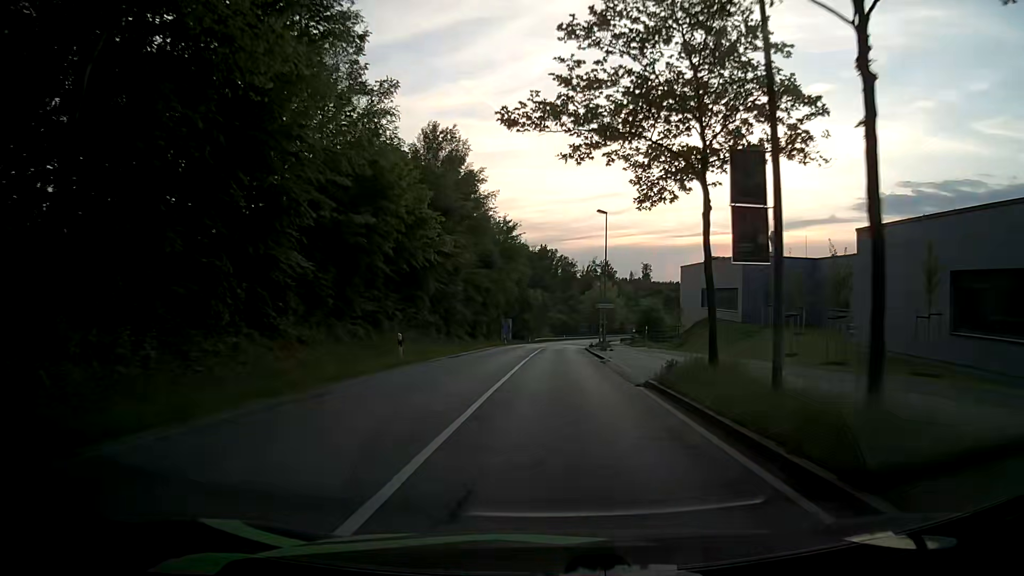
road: secondary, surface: asphalt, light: Day
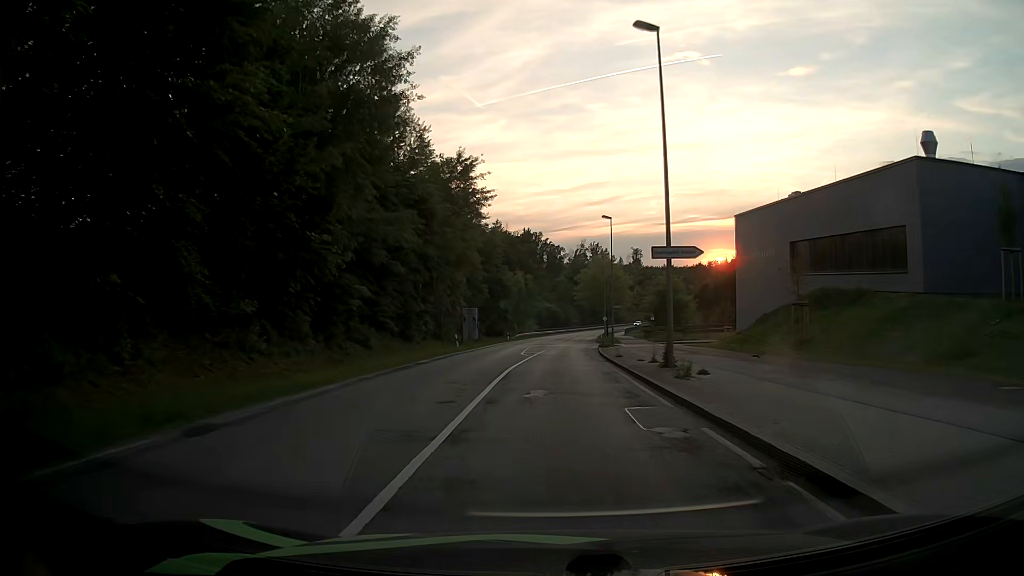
(+0.4, +31.0) m; +2°
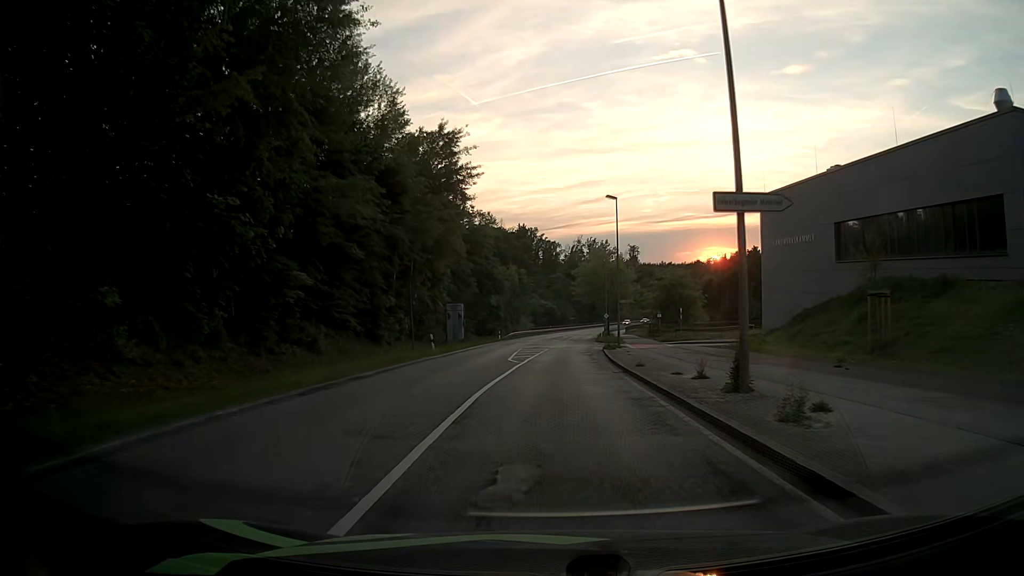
(0.0, +7.7) m; 0°
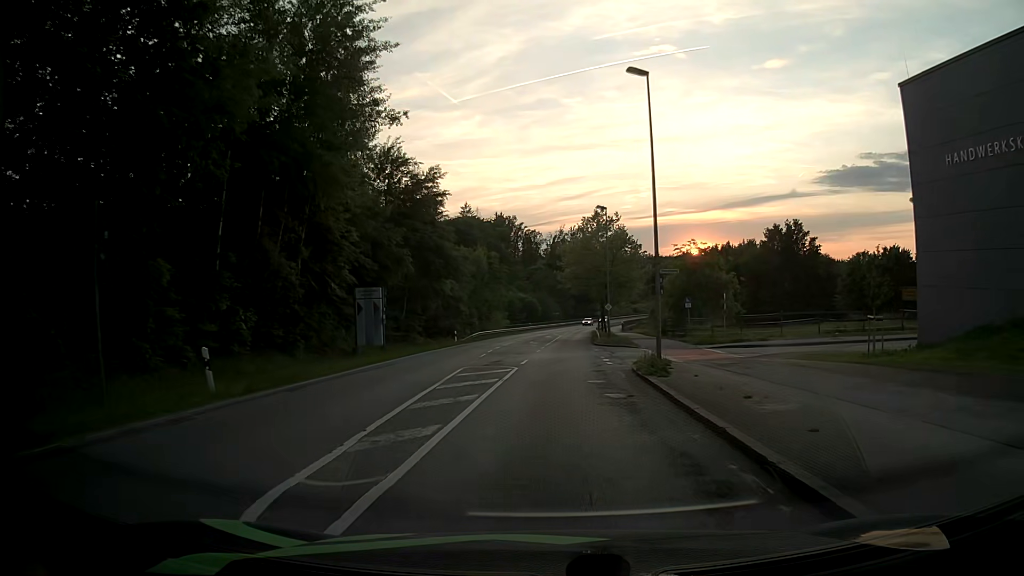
(+0.3, +23.0) m; +2°
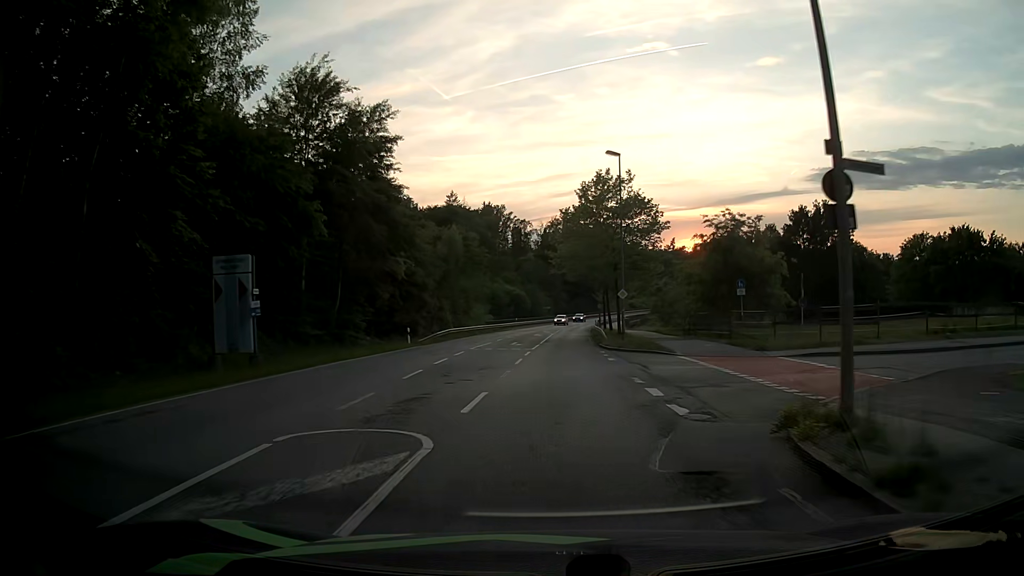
(0.0, +15.3) m; 0°
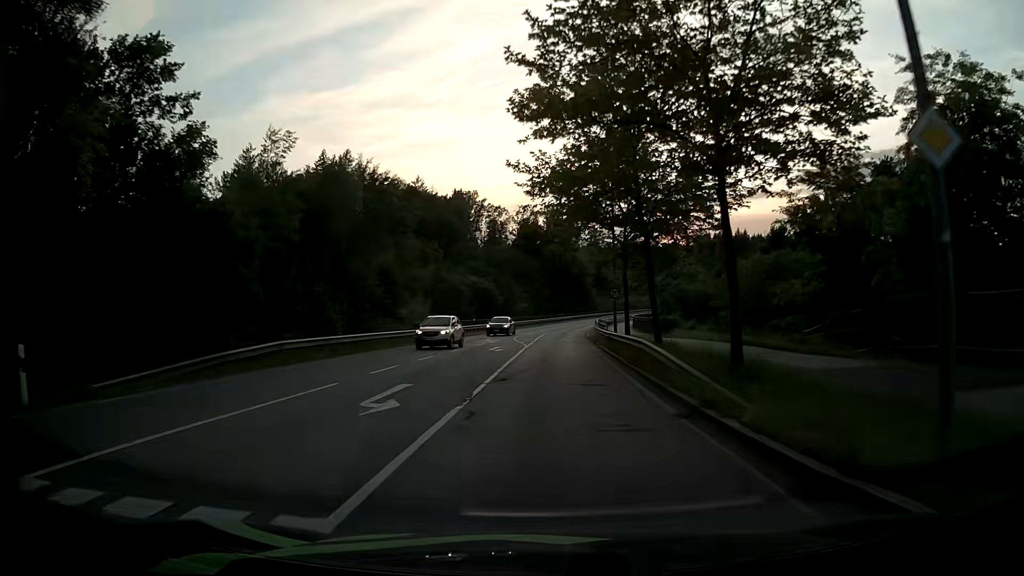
(+0.4, +30.5) m; +2°
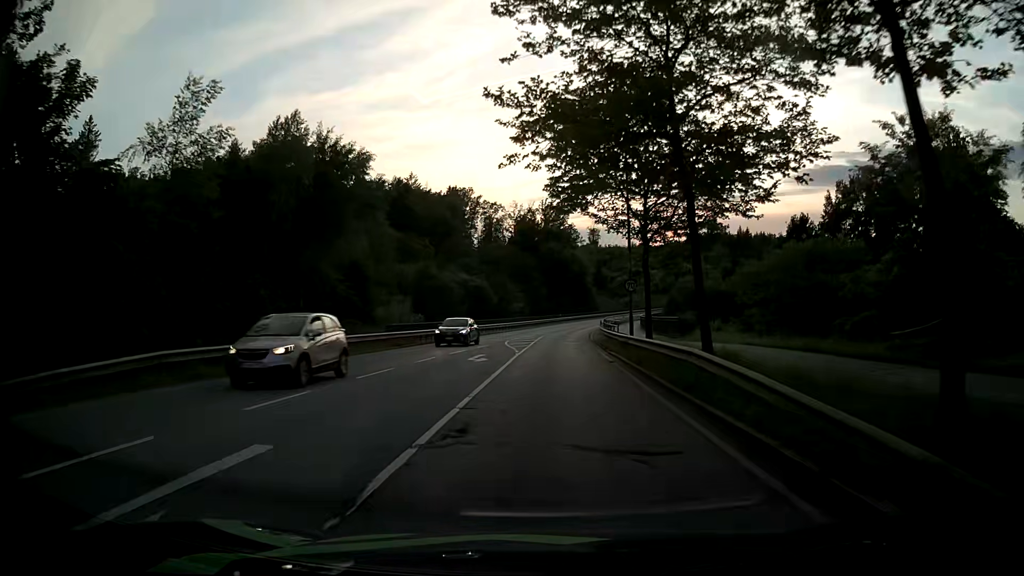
(0.0, +7.6) m; 0°
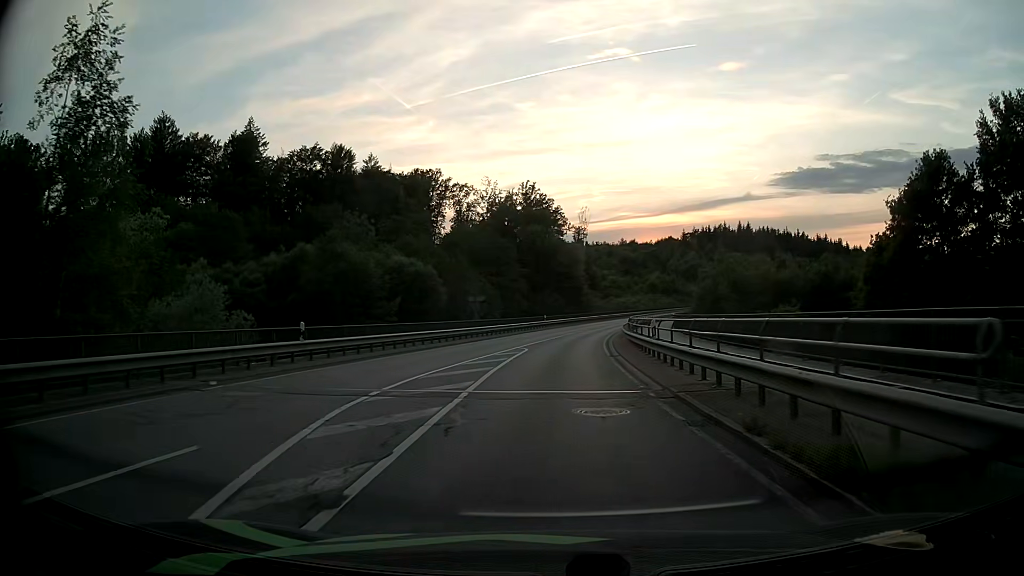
(+0.2, +30.3) m; +1°
(0, +10) (0, +20) (+1, +30) (+2, +40) (+3, +50) (+4, +60) (+6, +70) (+8, +79) (+10, +89) (+13, +99) m
